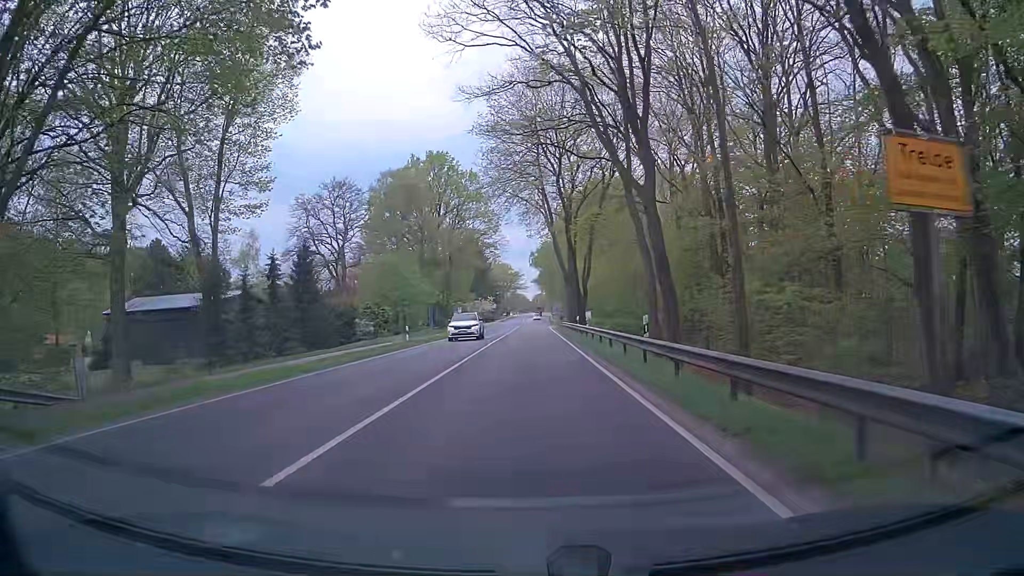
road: primary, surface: asphalt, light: Day
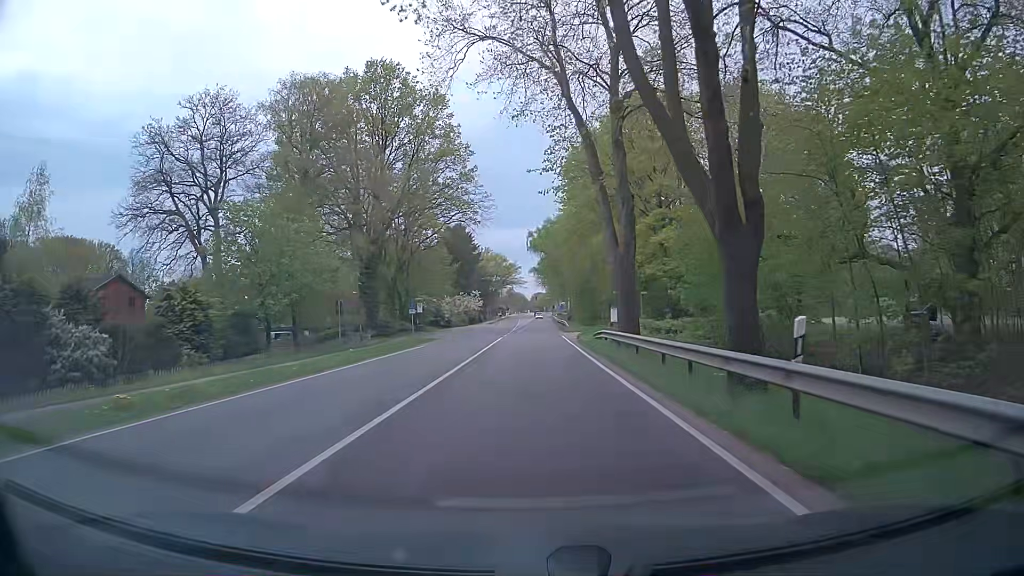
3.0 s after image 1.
(-0.1, +38.3) m; -1°
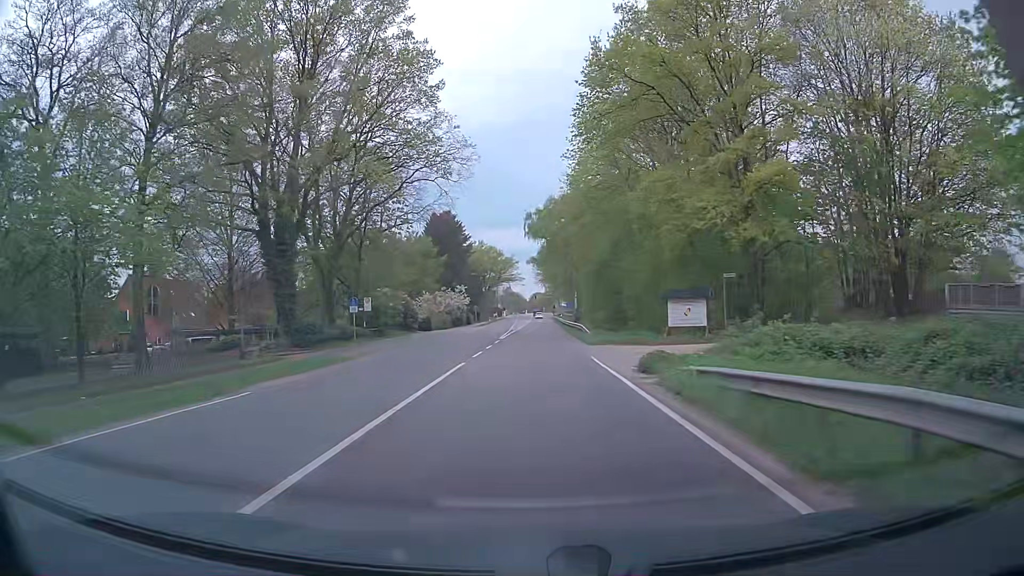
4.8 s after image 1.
(+0.3, +22.8) m; +1°
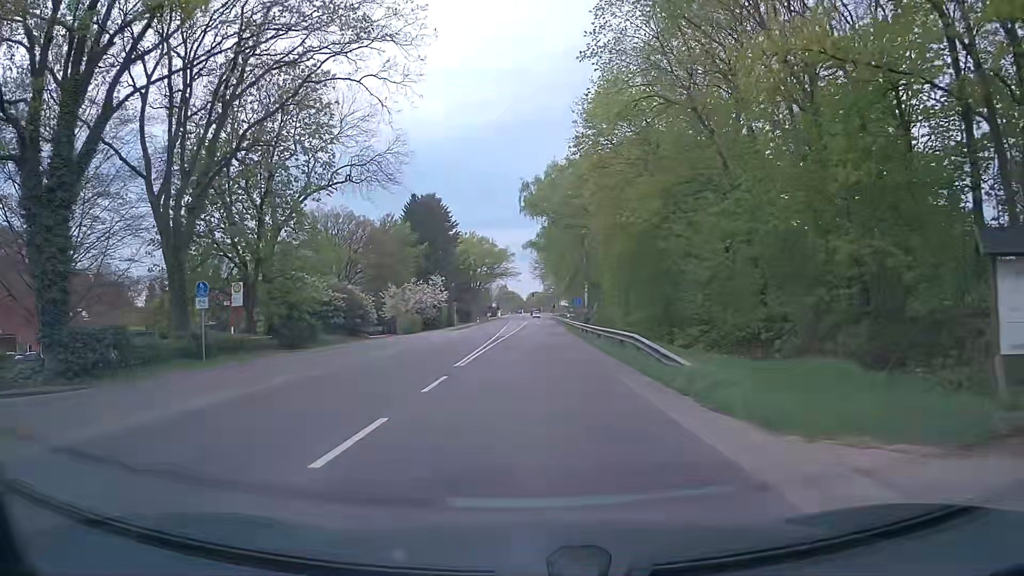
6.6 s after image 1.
(-0.1, +22.8) m; 0°
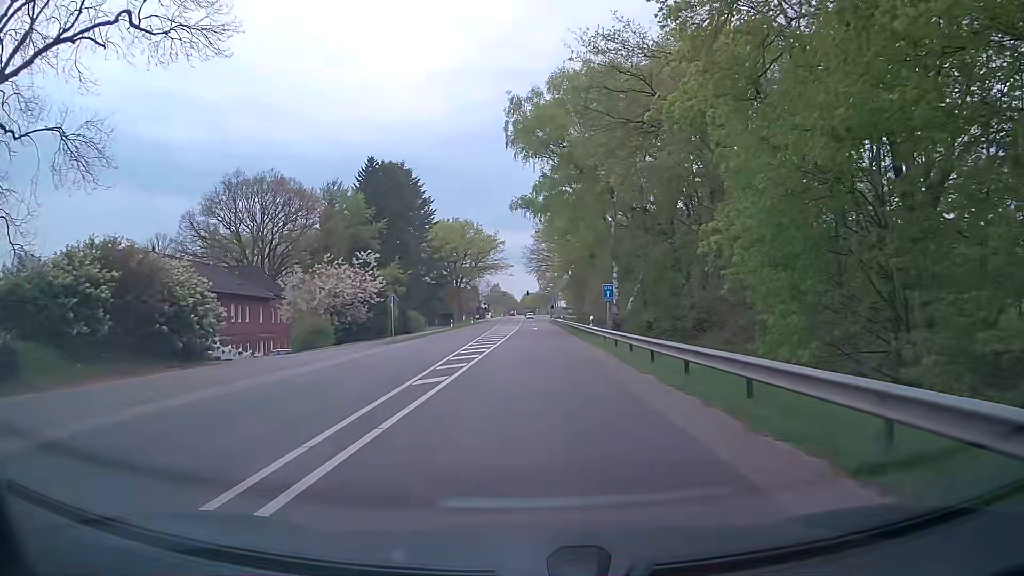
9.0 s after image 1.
(+0.1, +30.4) m; +1°
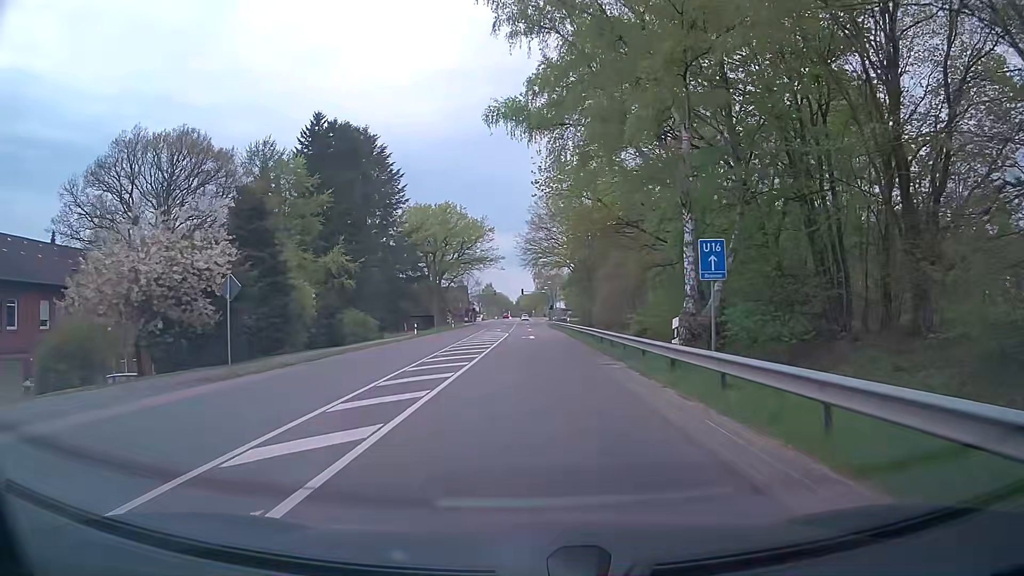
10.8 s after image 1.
(0.0, +22.8) m; 0°
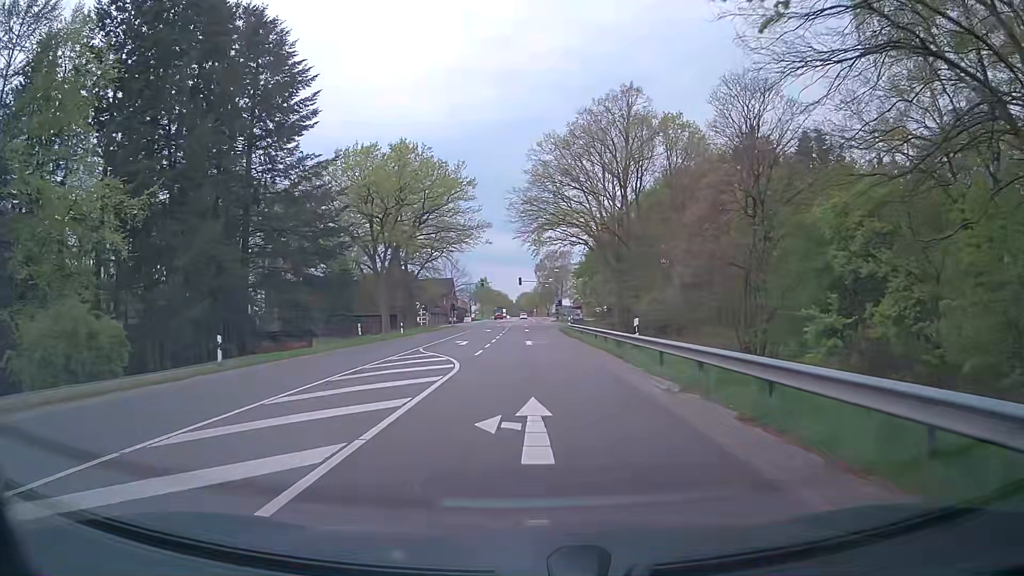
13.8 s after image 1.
(0.0, +38.0) m; 0°
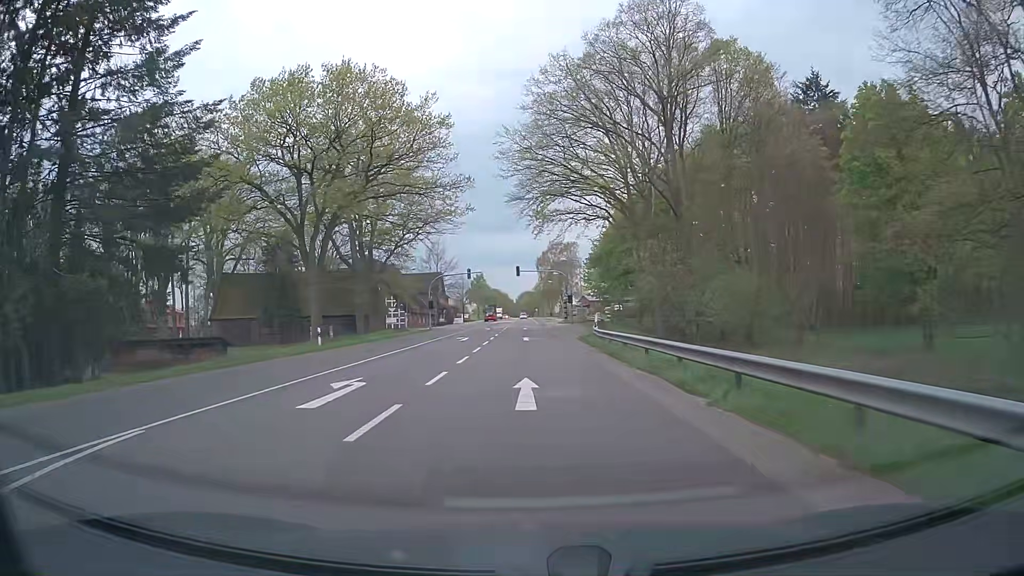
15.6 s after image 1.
(-0.1, +22.8) m; 0°
(0, +10) (0, +20) (0, +30) (0, +40) (0, +50) (0, +60) (0, +70) (-1, +80) (-1, +90) (-1, +100) m
